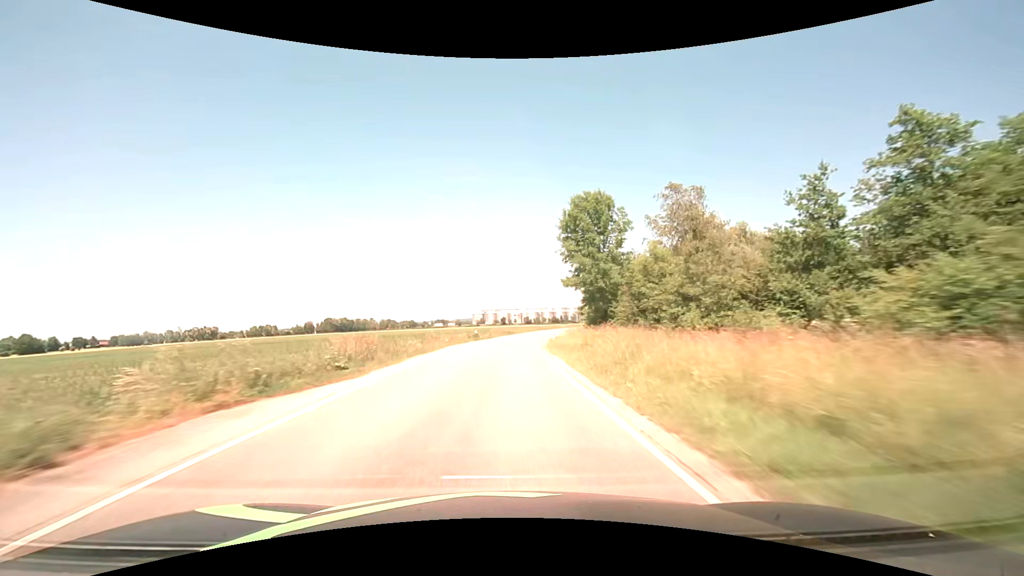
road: secondary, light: Day
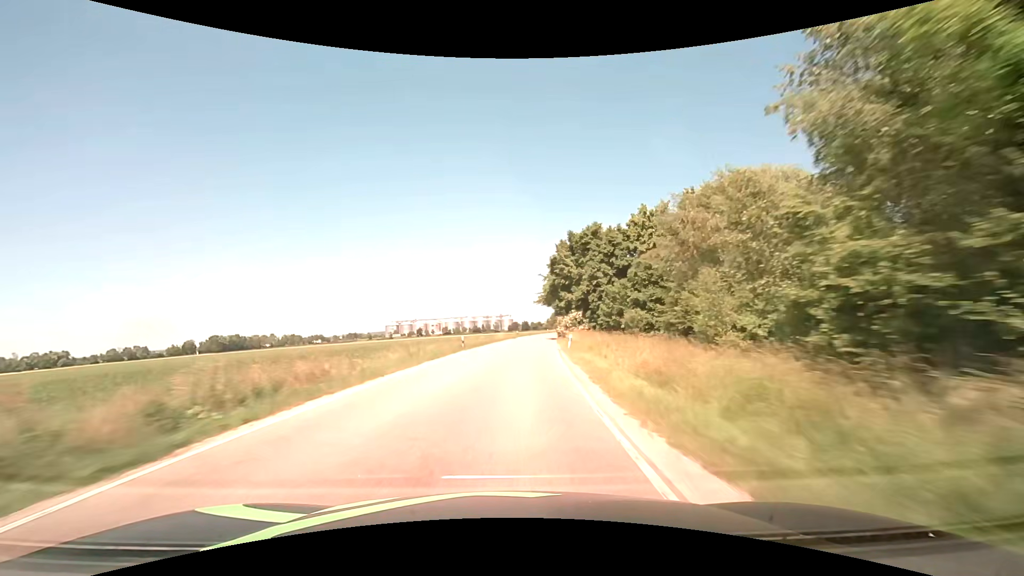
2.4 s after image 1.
(+3.6, +55.9) m; +9°
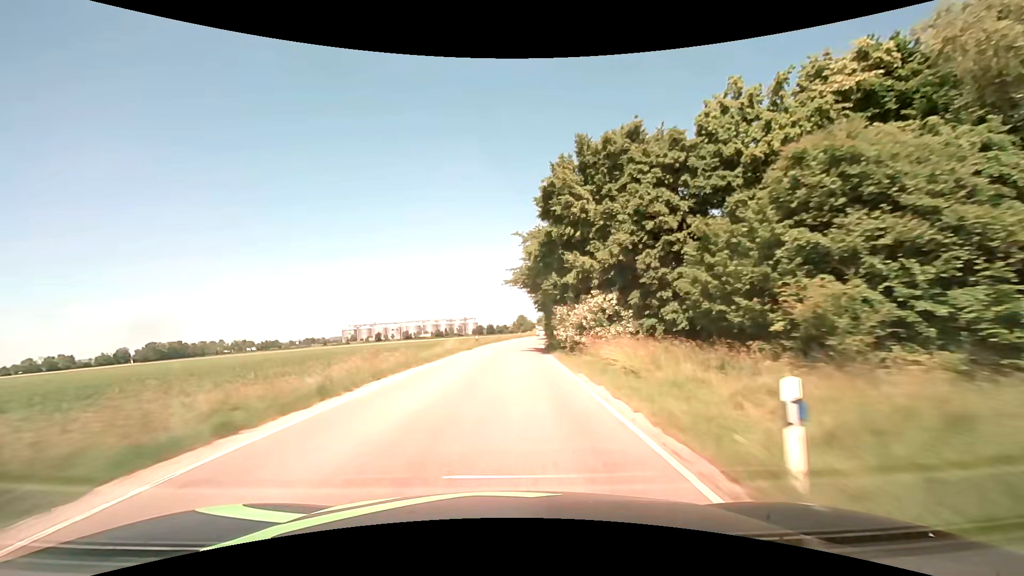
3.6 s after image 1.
(+1.2, +28.0) m; +4°
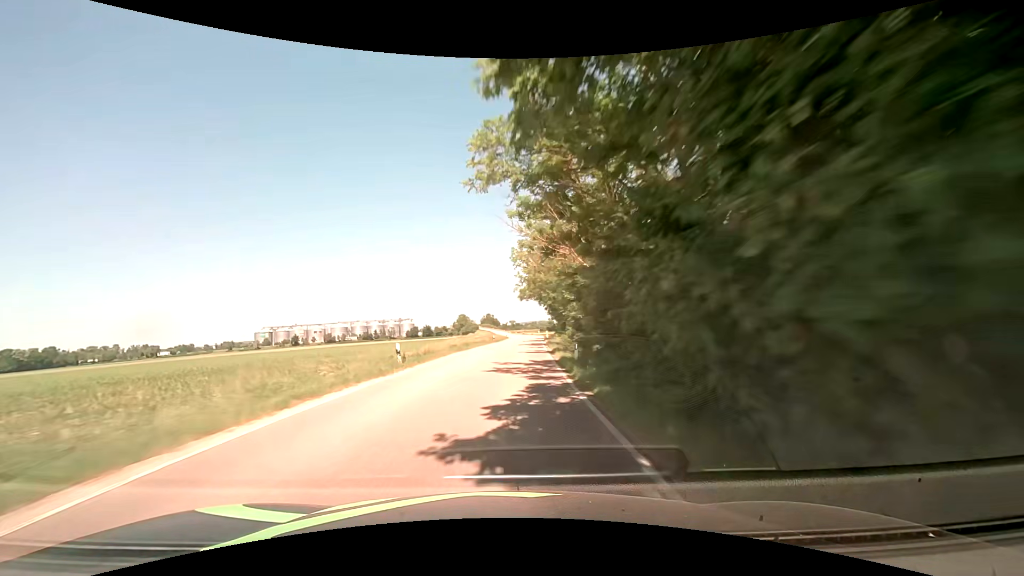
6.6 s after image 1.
(+3.9, +70.4) m; +6°
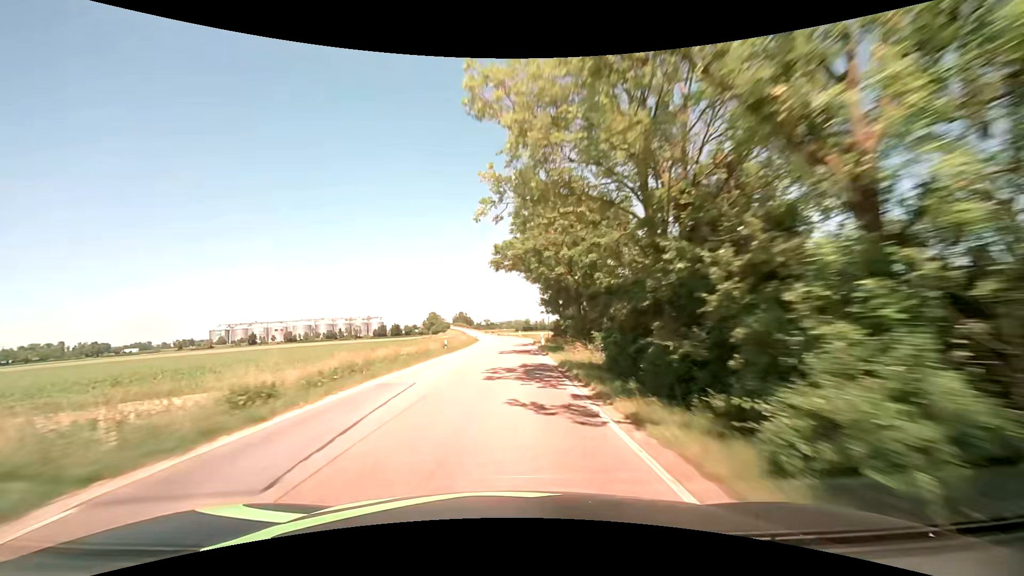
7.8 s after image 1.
(+1.0, +28.3) m; +3°
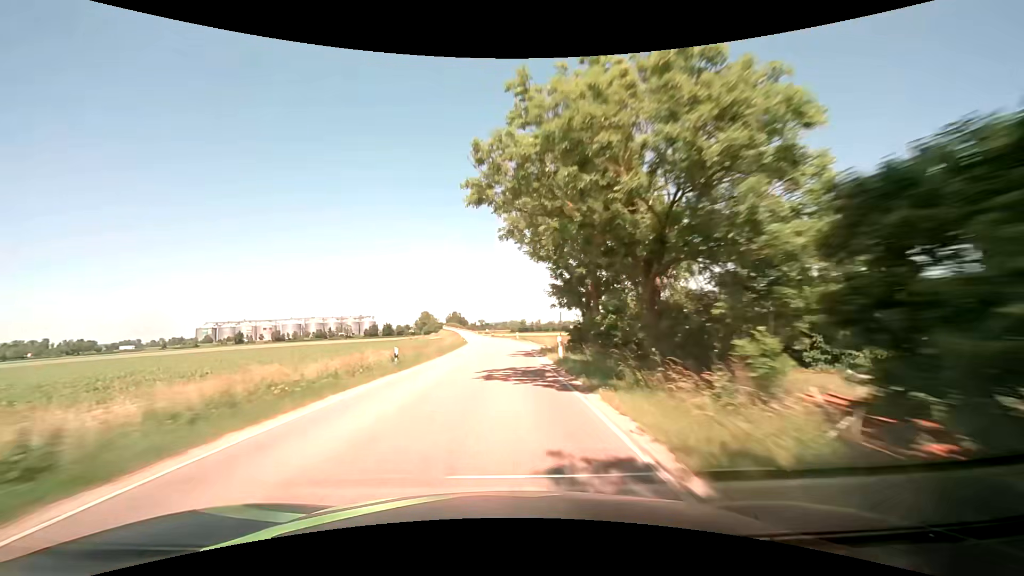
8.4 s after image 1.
(0.0, +14.2) m; 0°
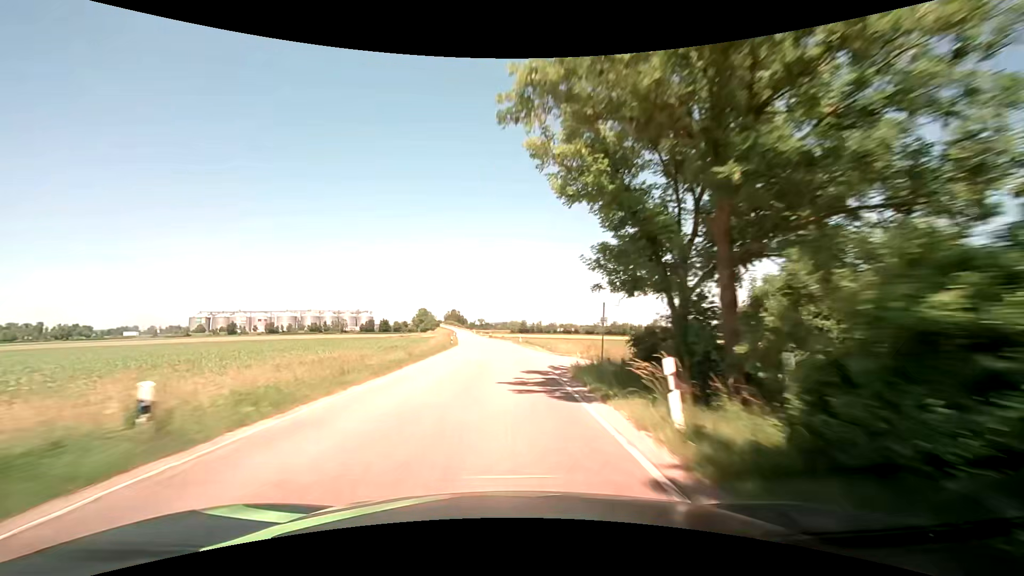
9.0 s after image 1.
(0.0, +14.2) m; 0°
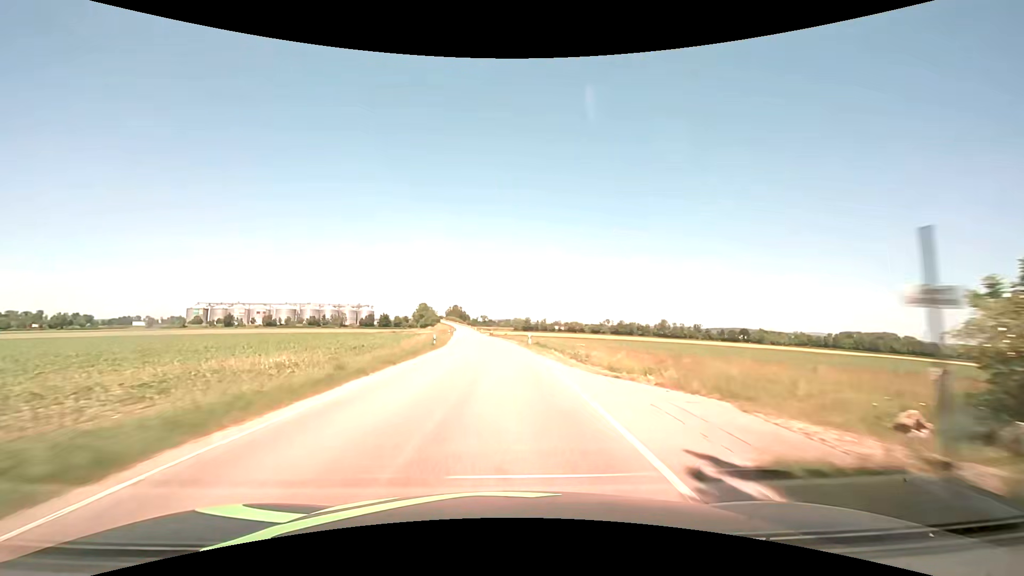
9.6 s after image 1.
(0.0, +14.2) m; 0°
(0, +10) (0, +20) (-1, +30) (-1, +40) (-2, +50) (-3, +60) (-4, +70) (-5, +80) (-5, +90) (-6, +100) m
